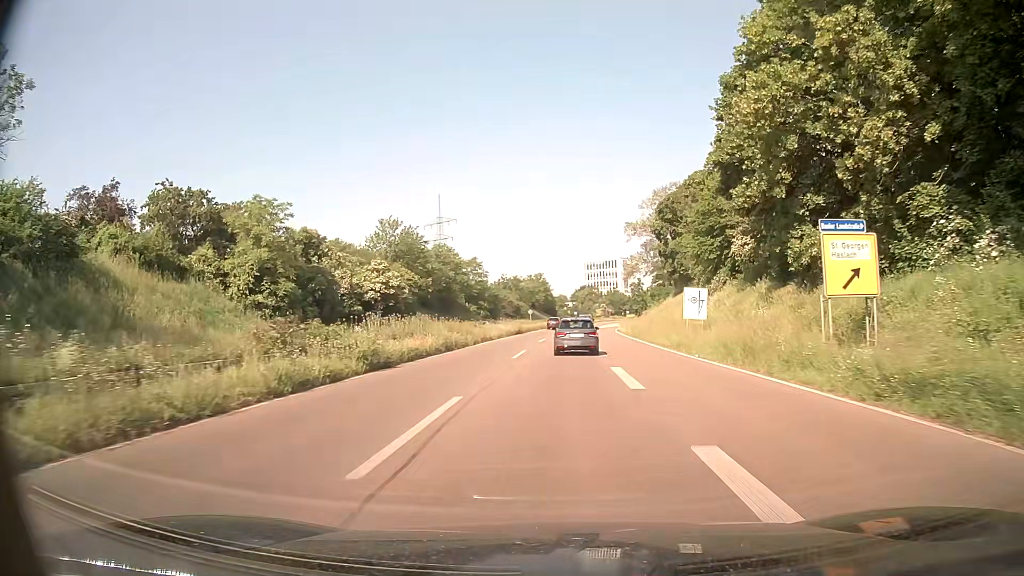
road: trunk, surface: asphalt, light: Day
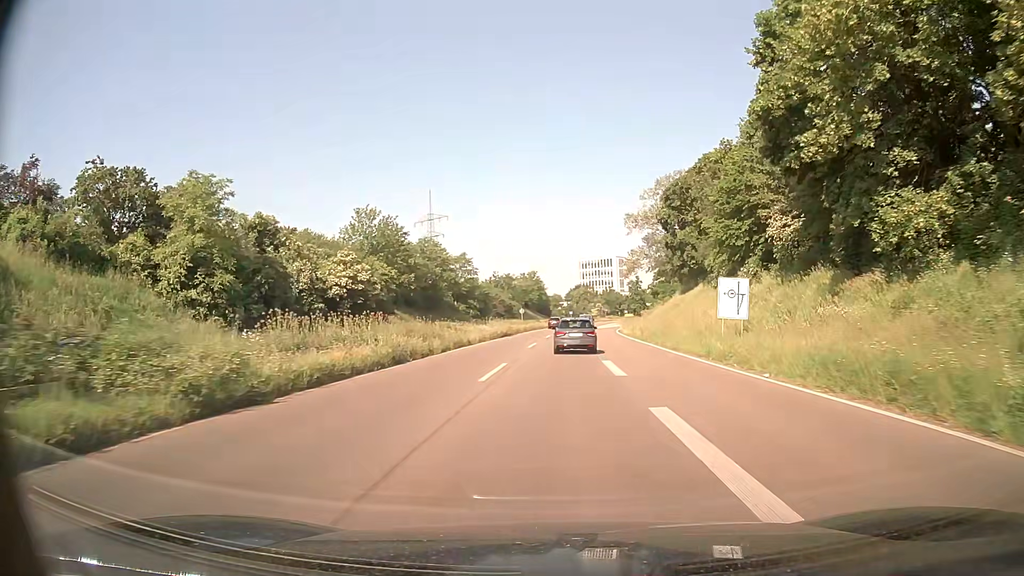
(0.0, +8.7) m; 0°
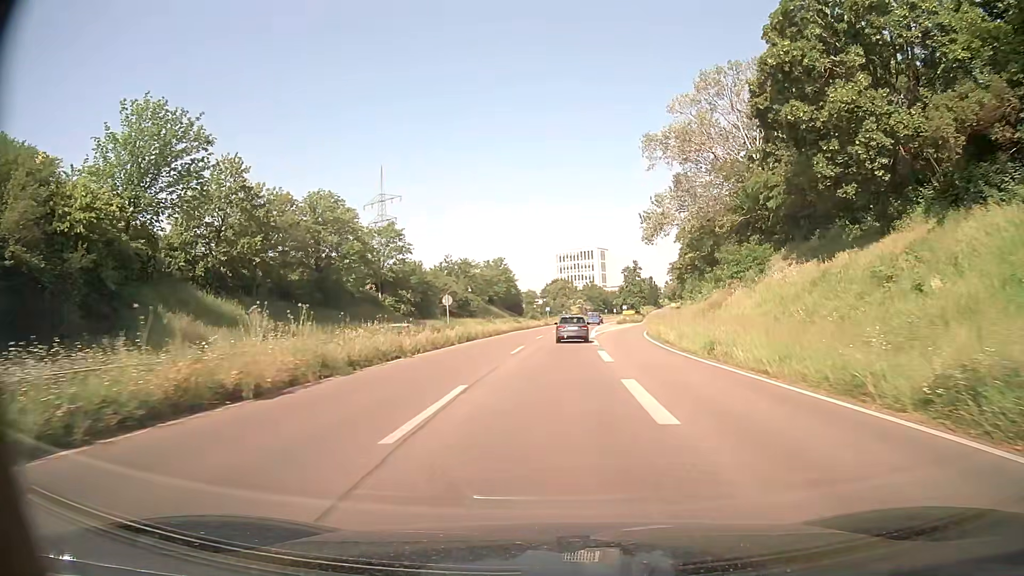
(+0.9, +44.0) m; +2°
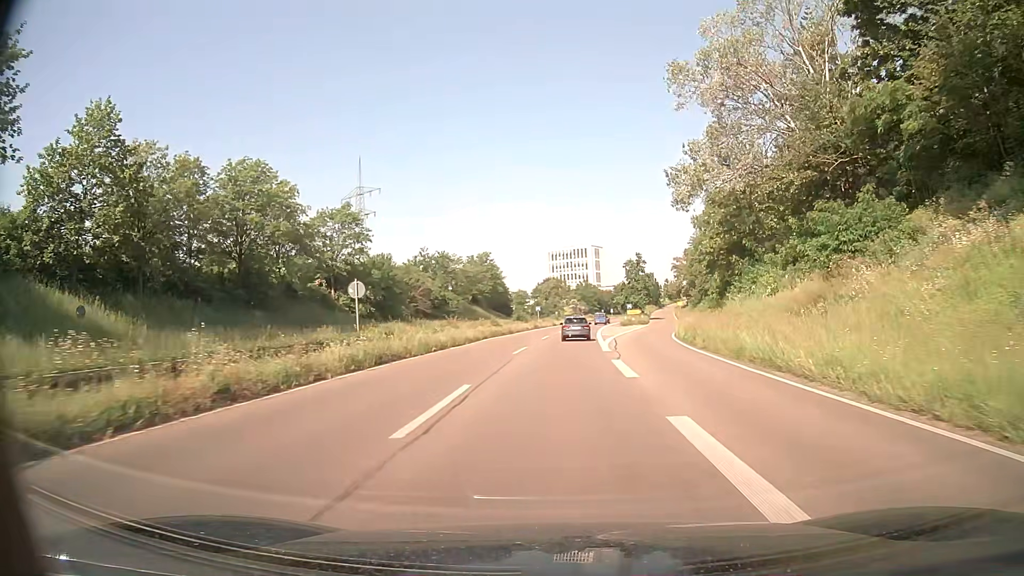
(+0.1, +17.6) m; +1°
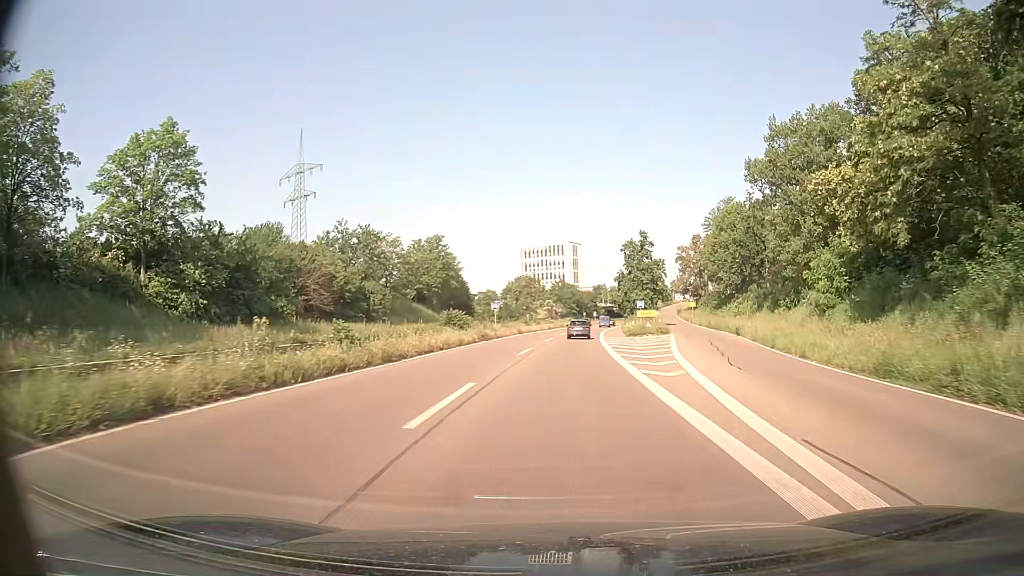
(+0.6, +35.2) m; +2°
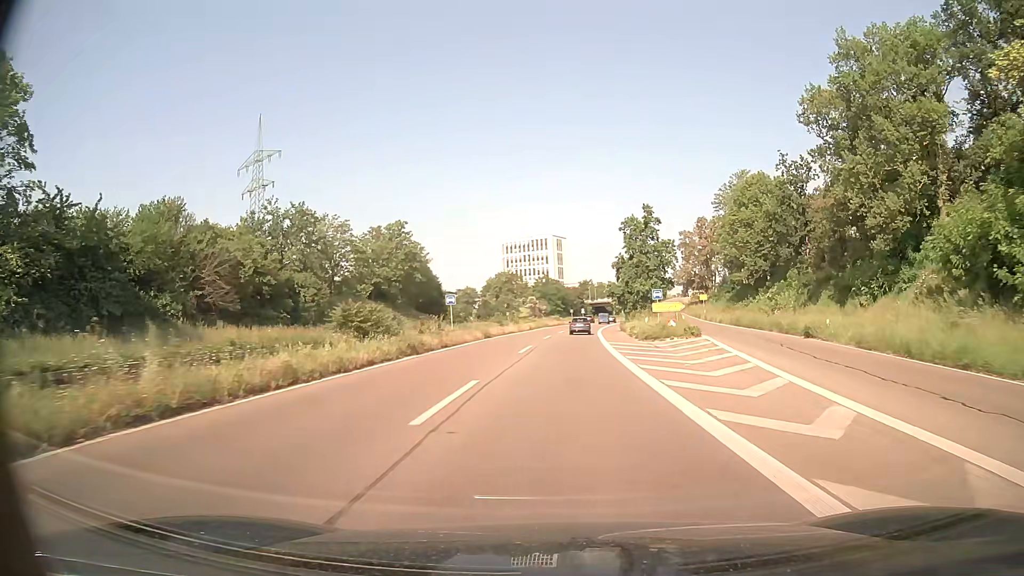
(+0.1, +17.7) m; +1°
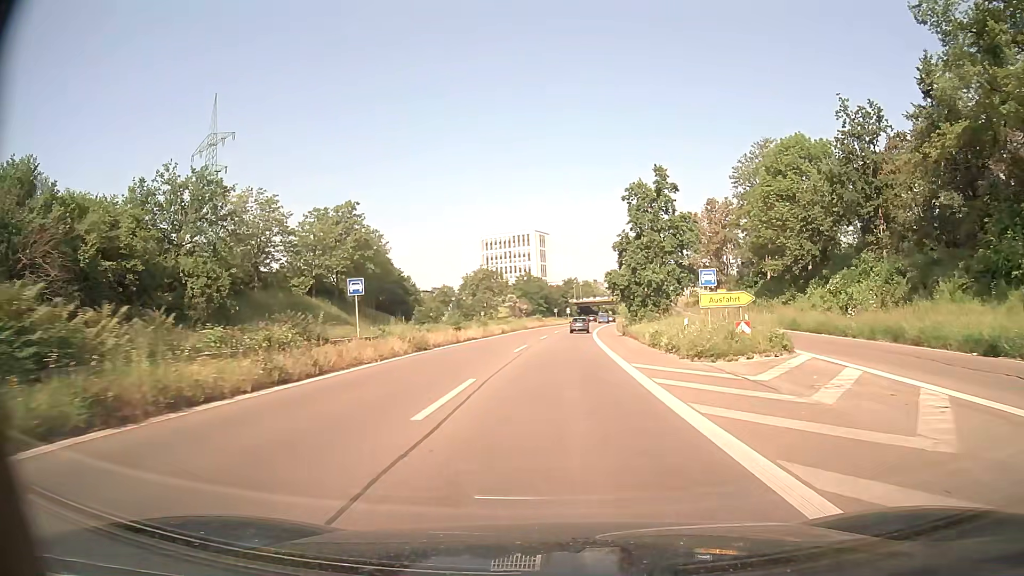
(+0.3, +17.6) m; +2°
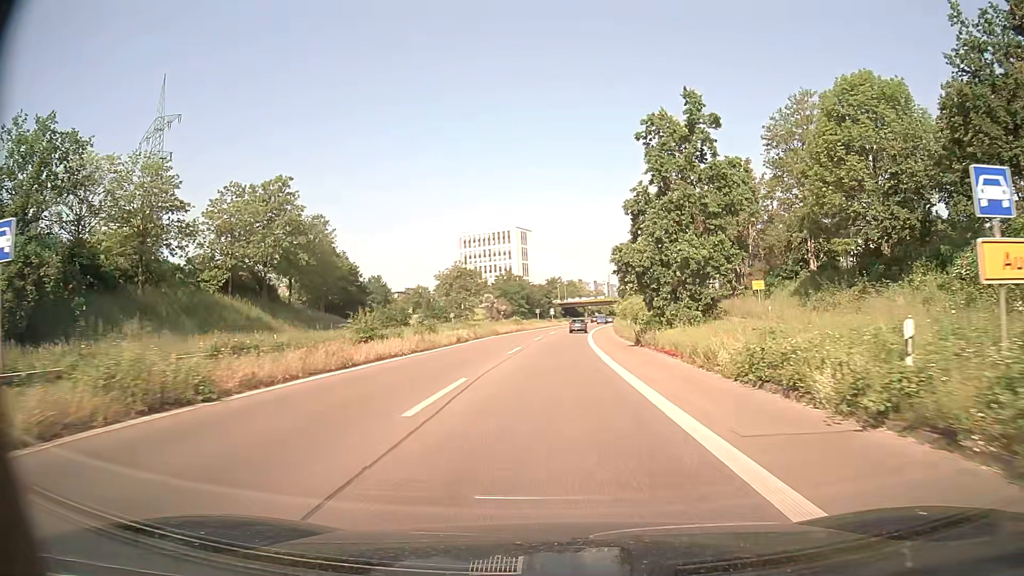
(+0.3, +17.6) m; +2°
(0, +10) (0, +20) (+1, +30) (+1, +40) (+1, +50) (+2, +60) (+3, +70) (+3, +80) (+4, +90) (+5, +100) m
